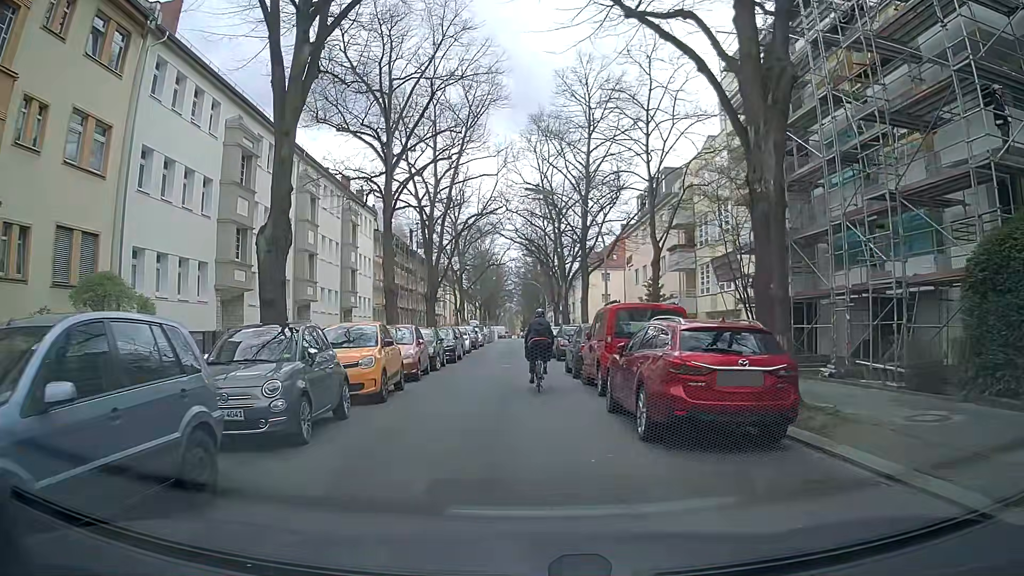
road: residential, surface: asphalt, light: Day
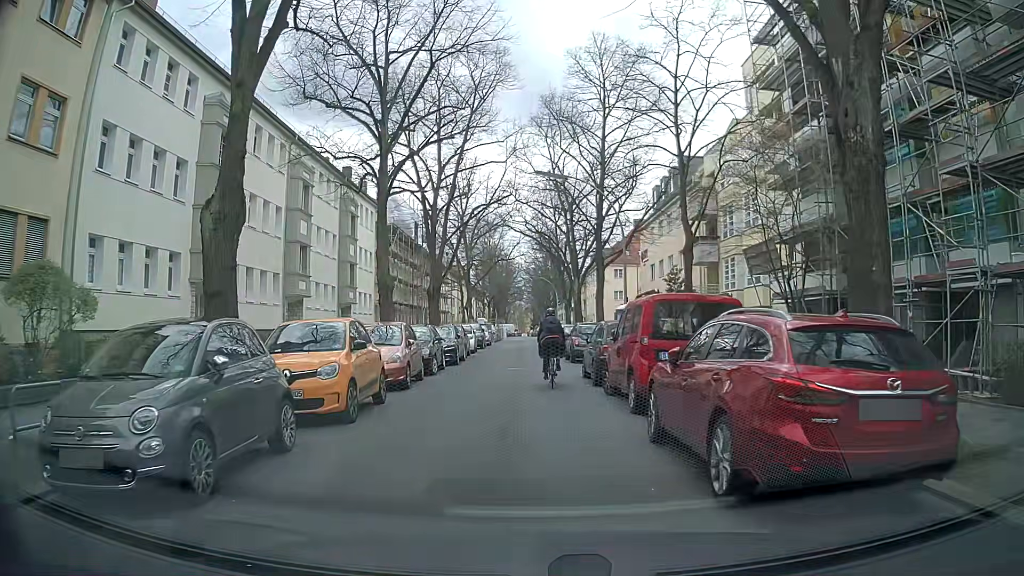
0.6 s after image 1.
(0.0, +3.0) m; -2°
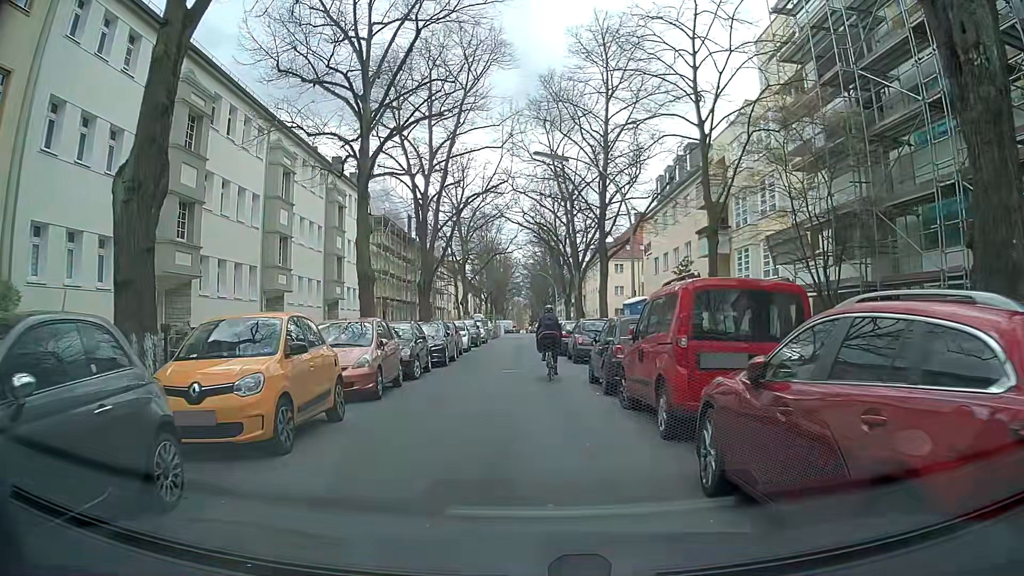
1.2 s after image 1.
(0.0, +2.6) m; +1°
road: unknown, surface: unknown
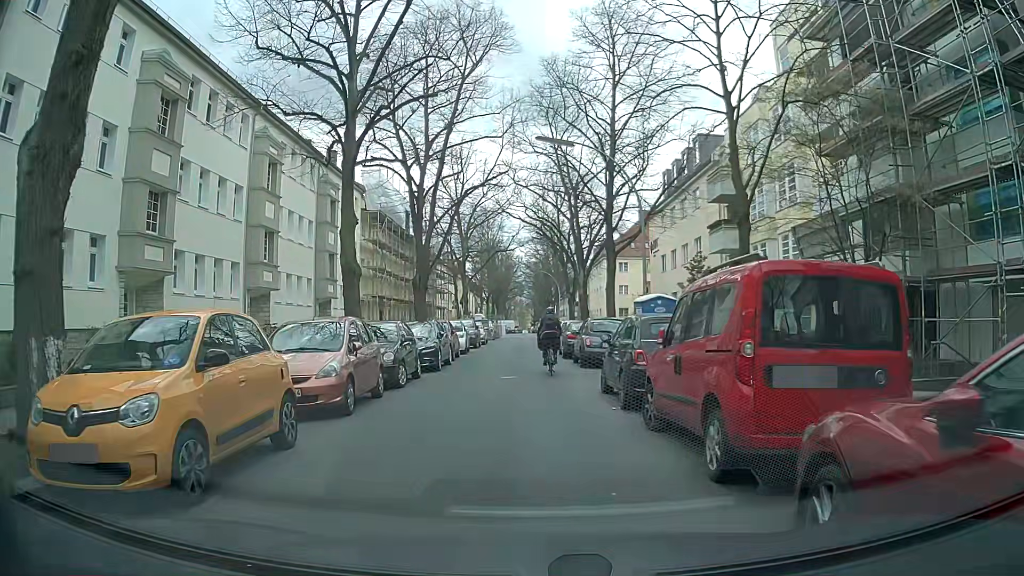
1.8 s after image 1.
(0.0, +2.1) m; 0°
